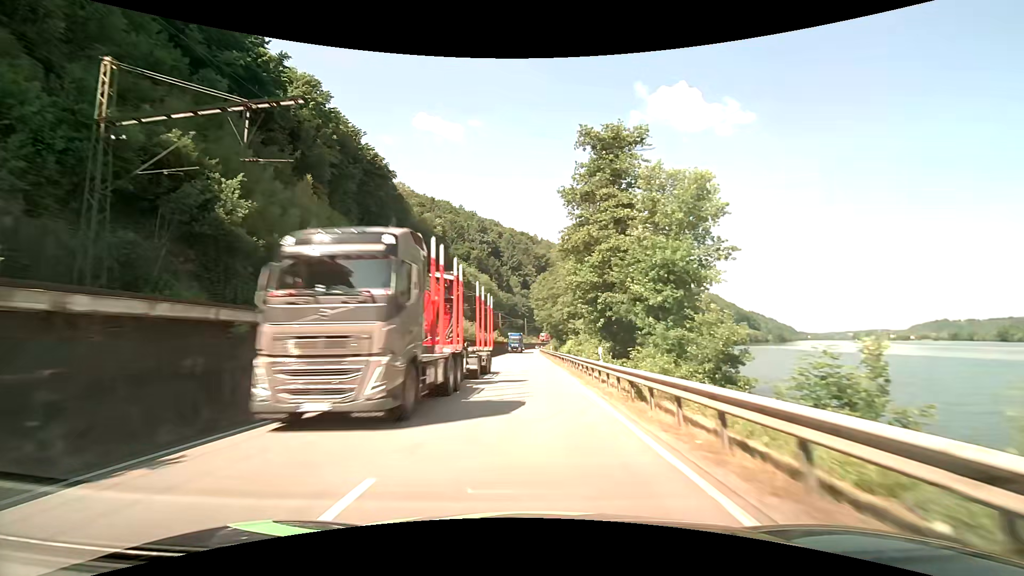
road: primary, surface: asphalt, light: Day
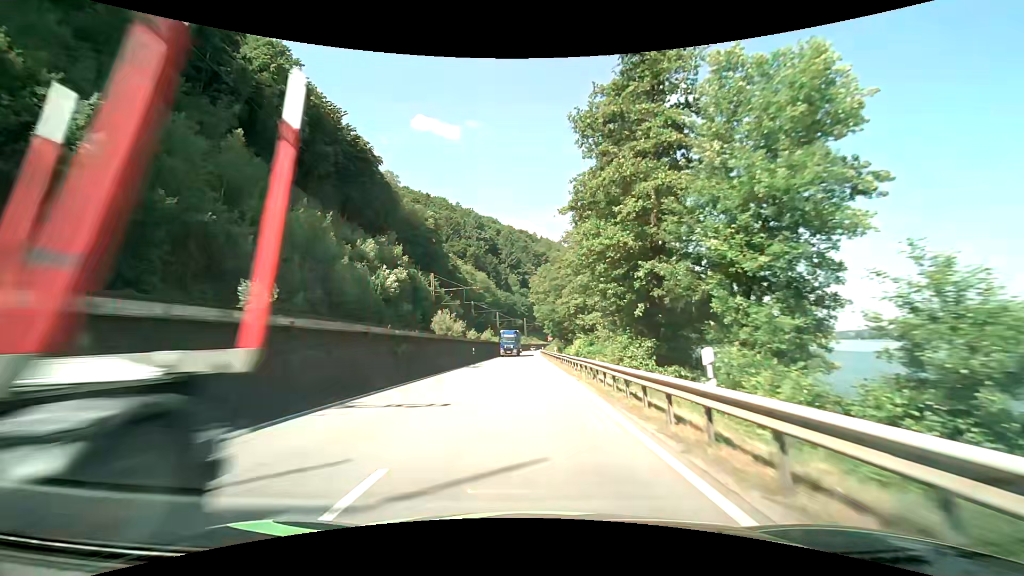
(0.0, +11.7) m; 0°
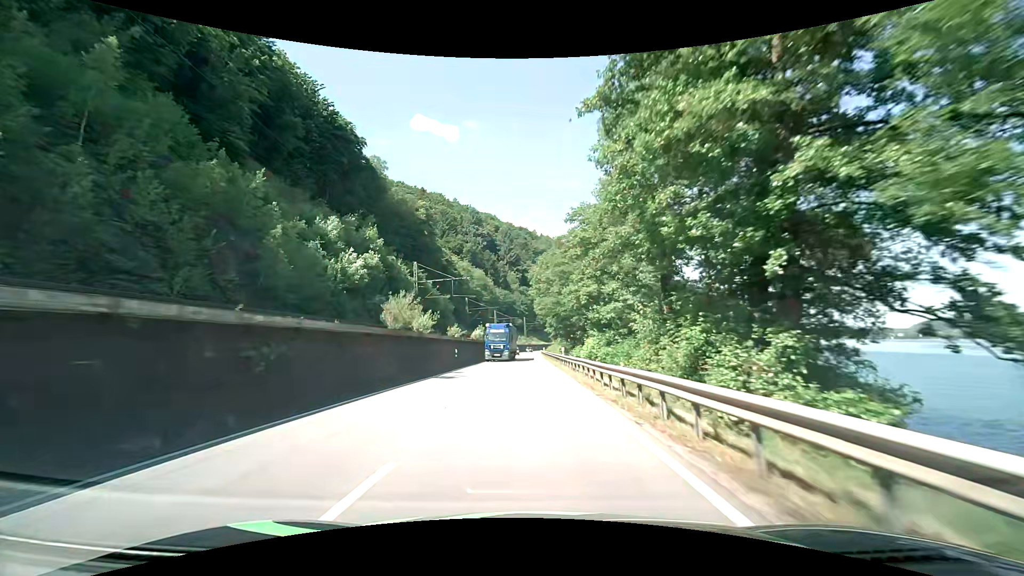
(0.0, +11.6) m; 0°
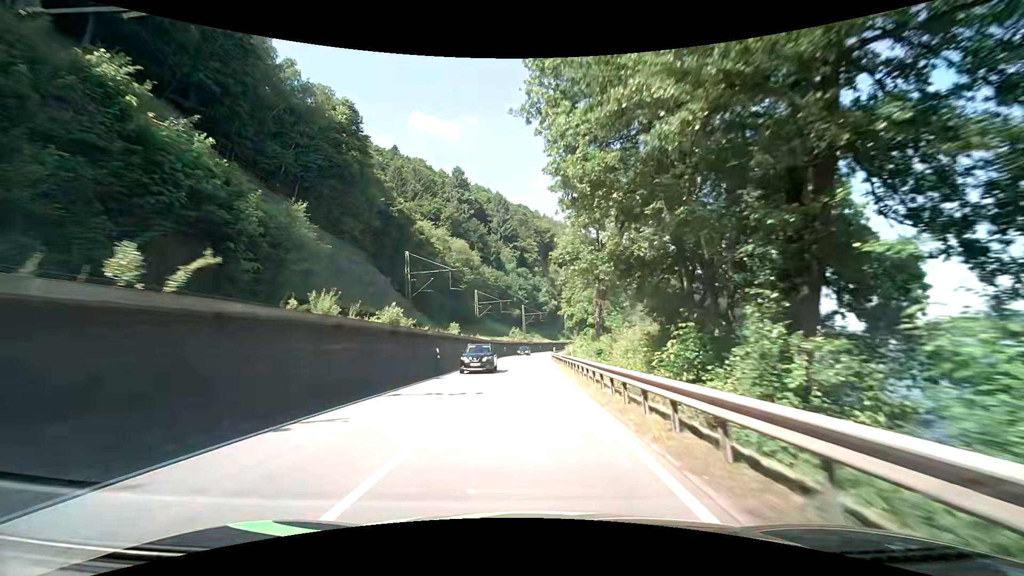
(+0.3, +58.0) m; 0°
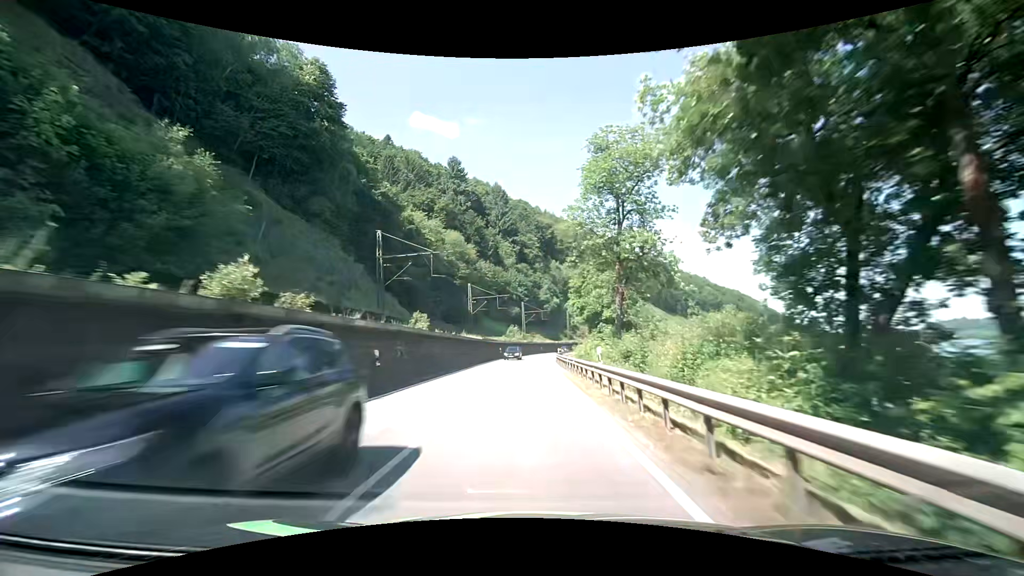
(-0.1, +11.6) m; -1°
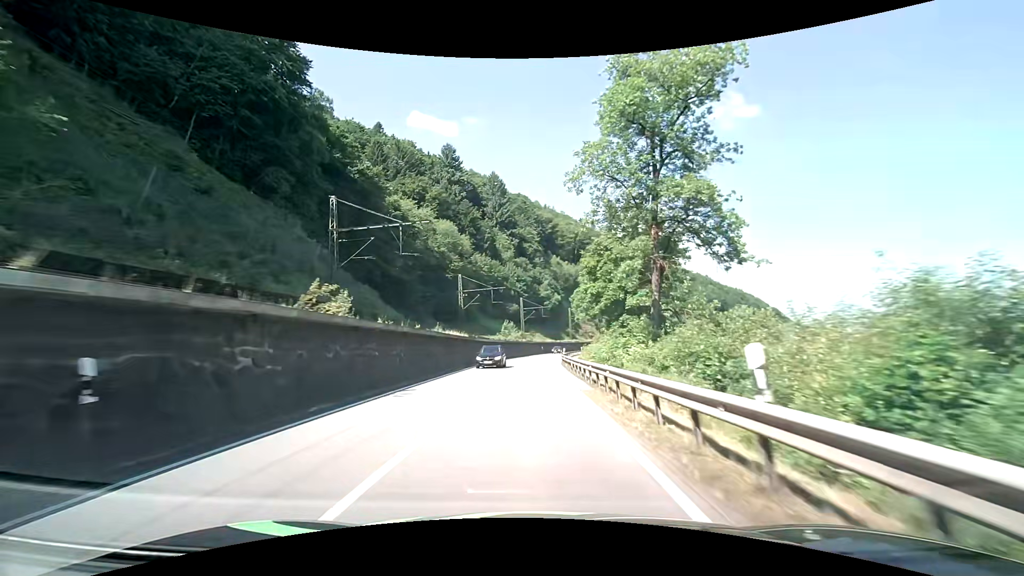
(0.0, +11.6) m; 0°
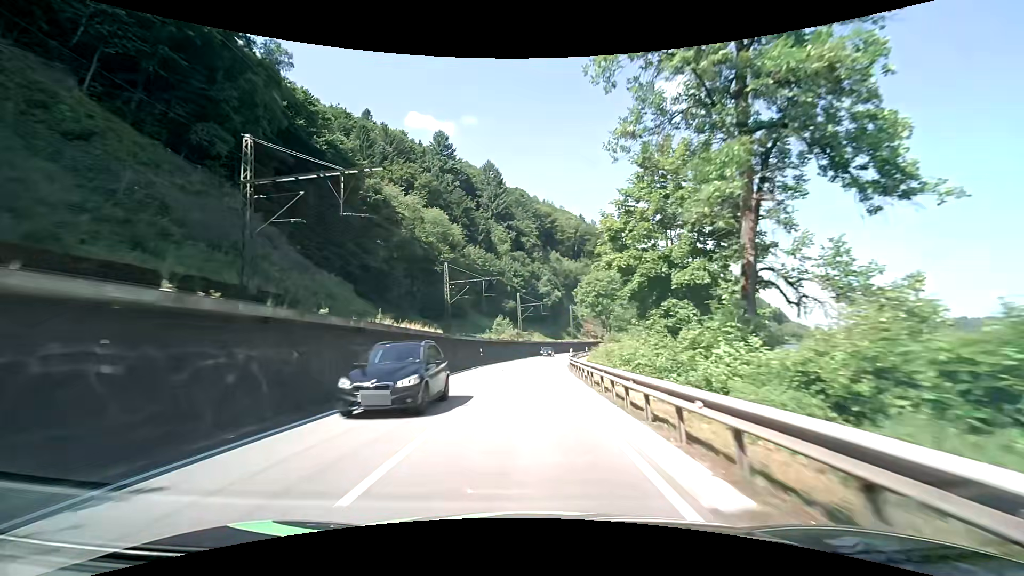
(+0.1, +11.6) m; +1°
